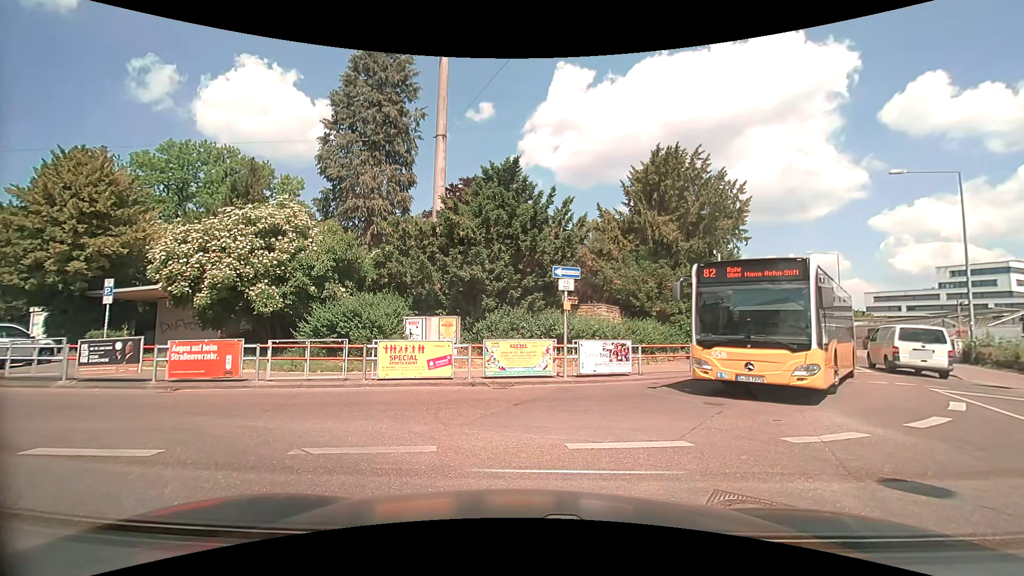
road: tertiary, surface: asphalt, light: Day
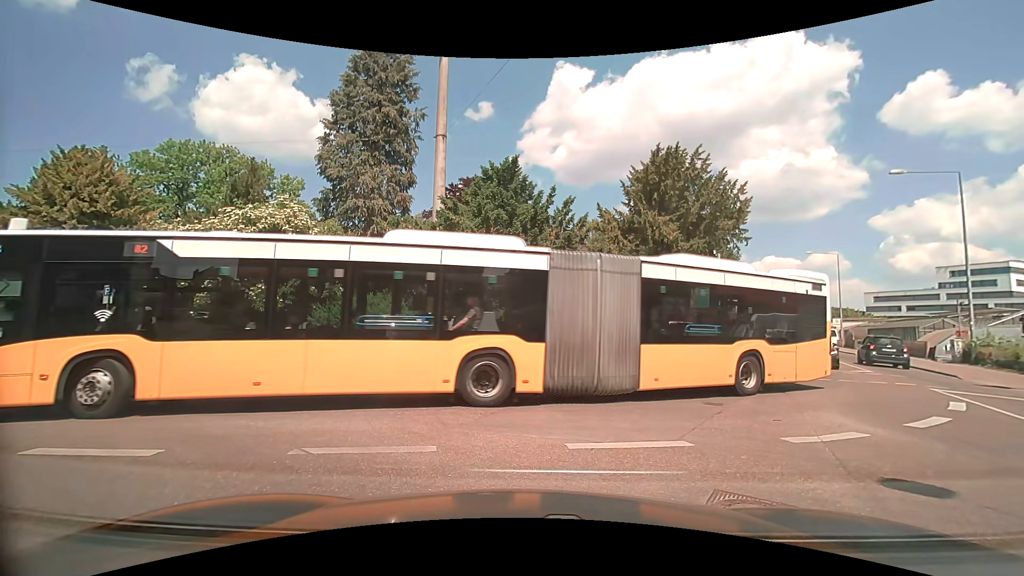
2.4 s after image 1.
(0.0, 0.0) m; 0°
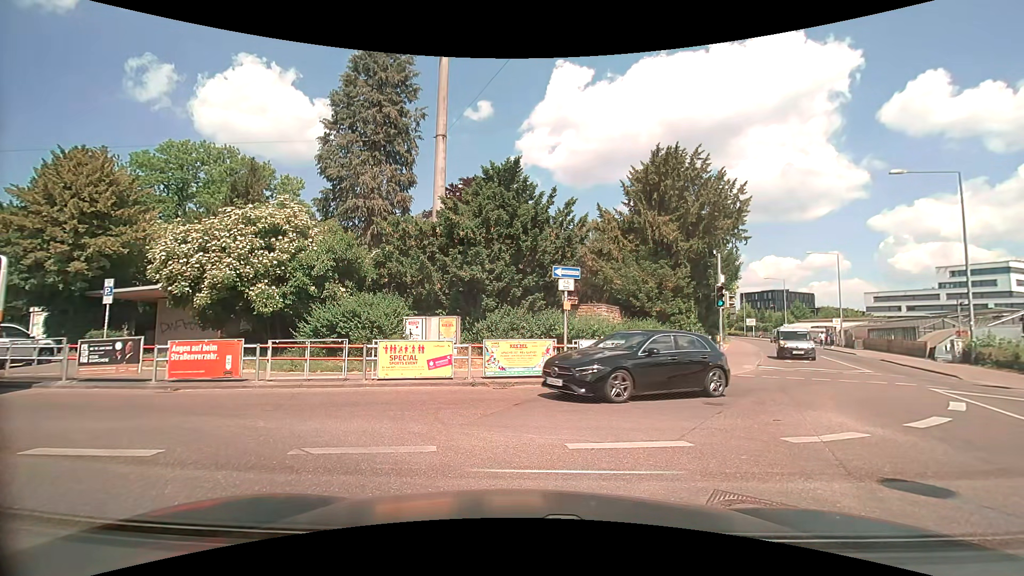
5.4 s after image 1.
(0.0, 0.0) m; 0°
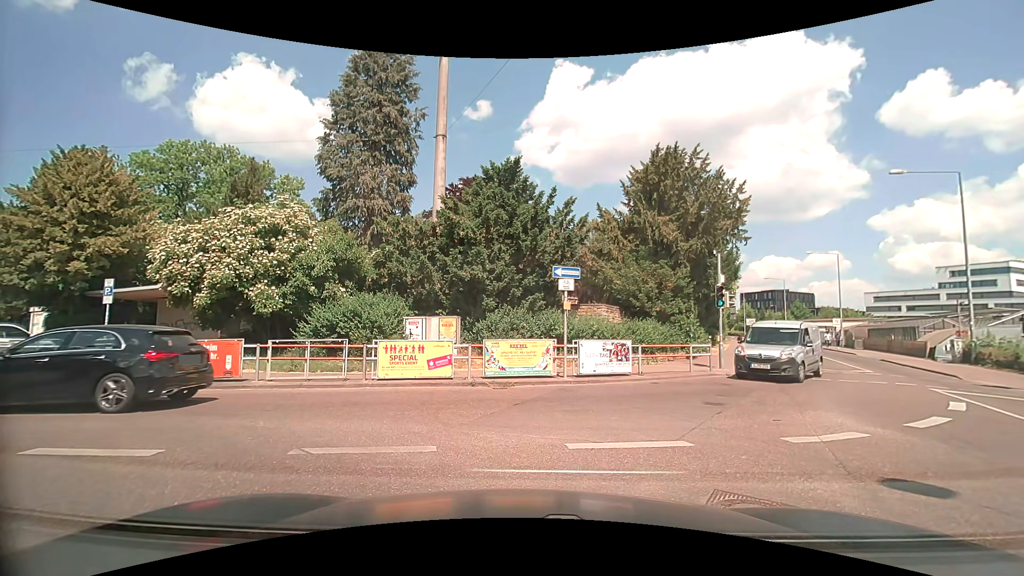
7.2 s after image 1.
(0.0, 0.0) m; 0°
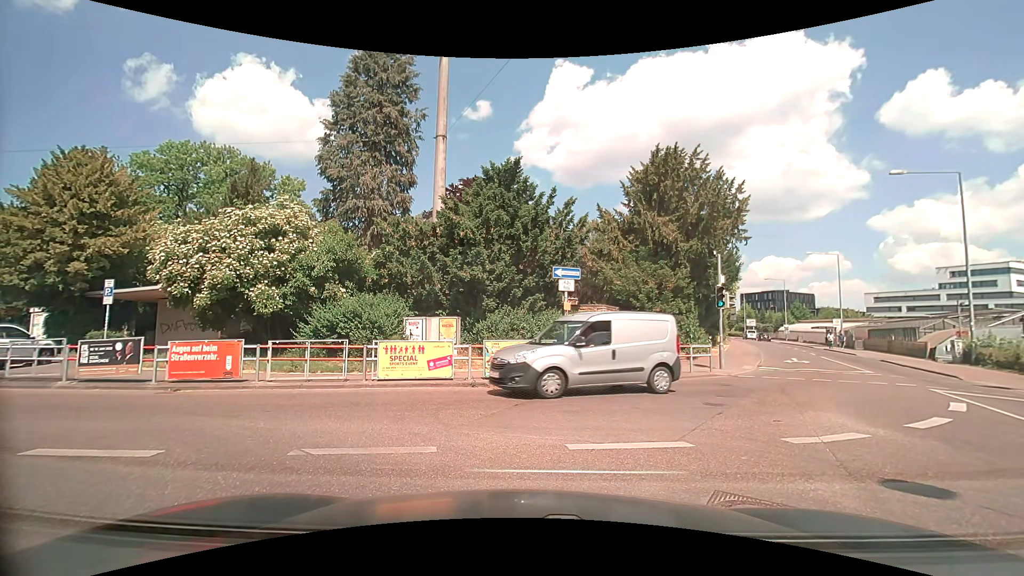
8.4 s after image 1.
(0.0, 0.0) m; 0°
